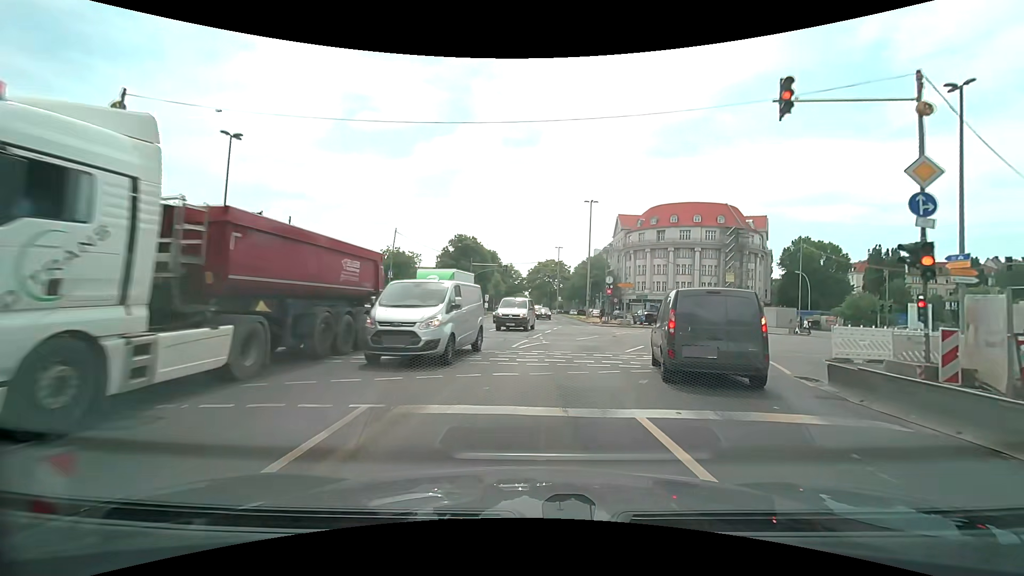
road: primary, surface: asphalt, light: Day
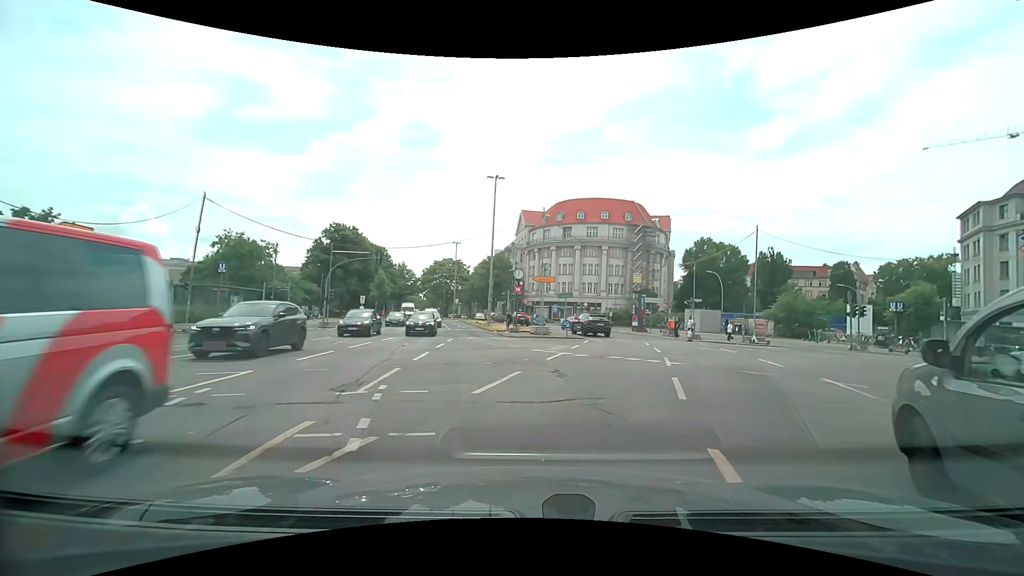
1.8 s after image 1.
(+1.2, +14.1) m; +12°
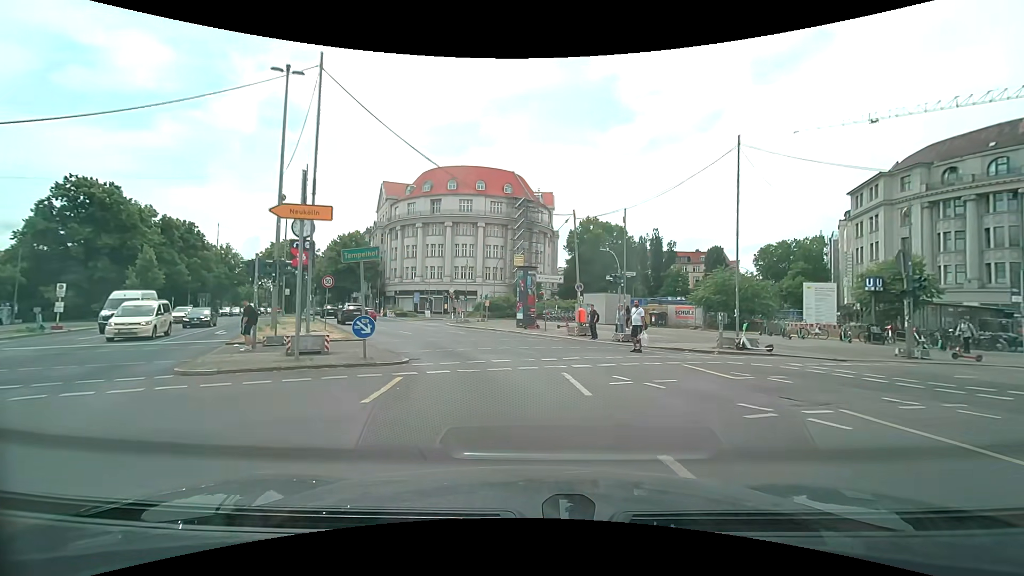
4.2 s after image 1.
(+3.5, +19.7) m; +14°
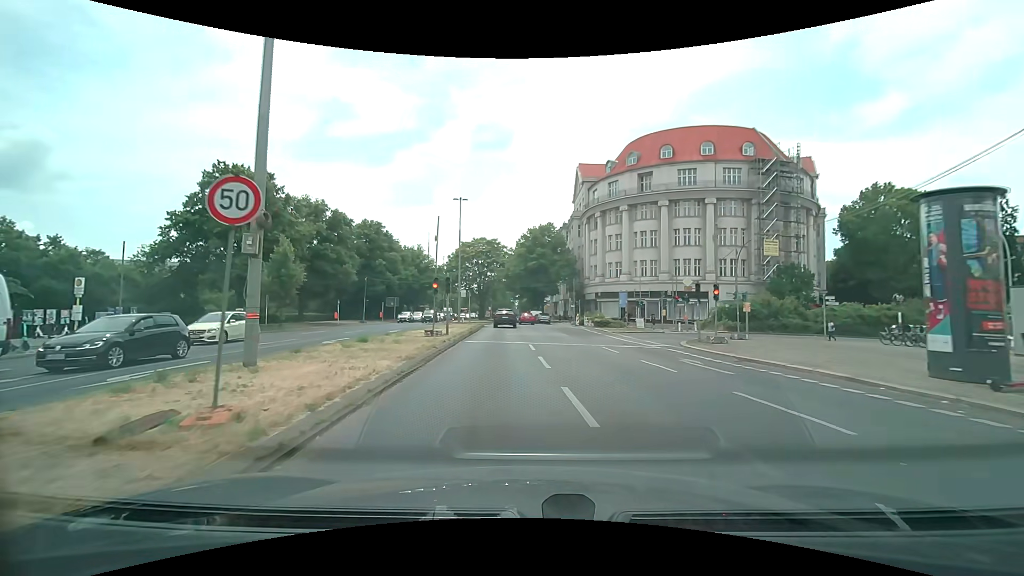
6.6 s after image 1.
(-3.7, +20.9) m; -24°
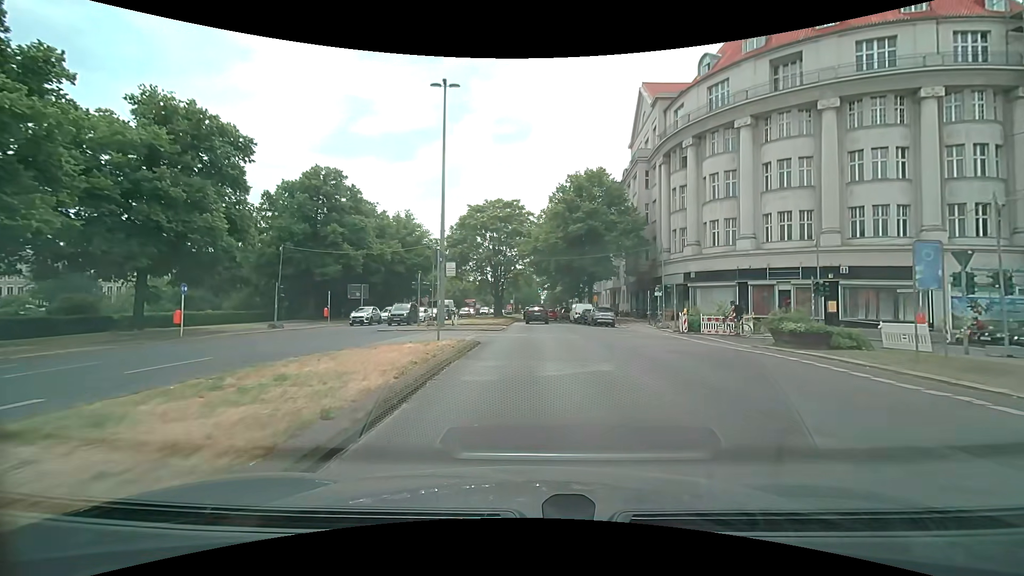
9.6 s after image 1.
(-1.2, +30.9) m; -3°
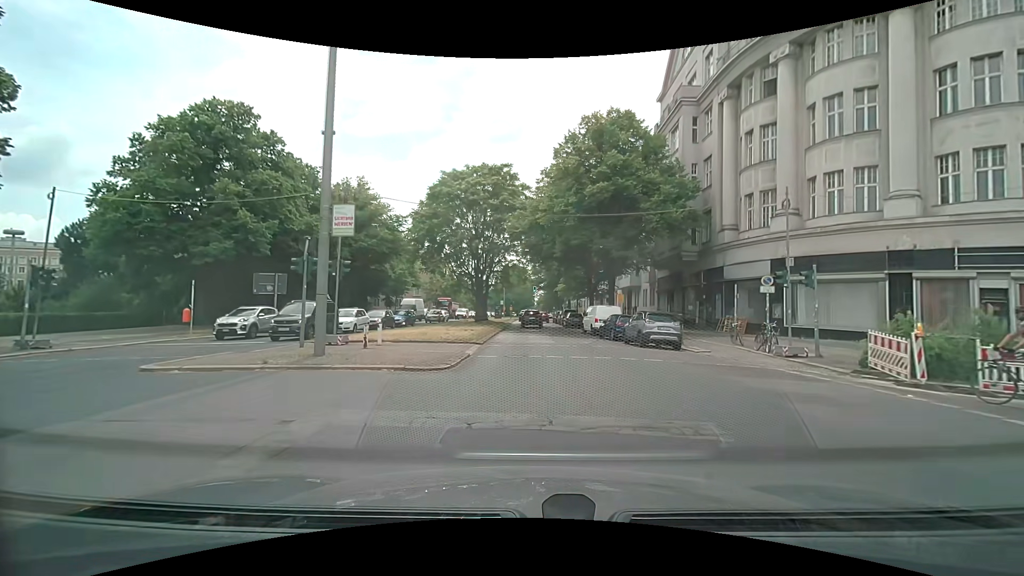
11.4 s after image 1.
(+0.2, +17.8) m; +1°
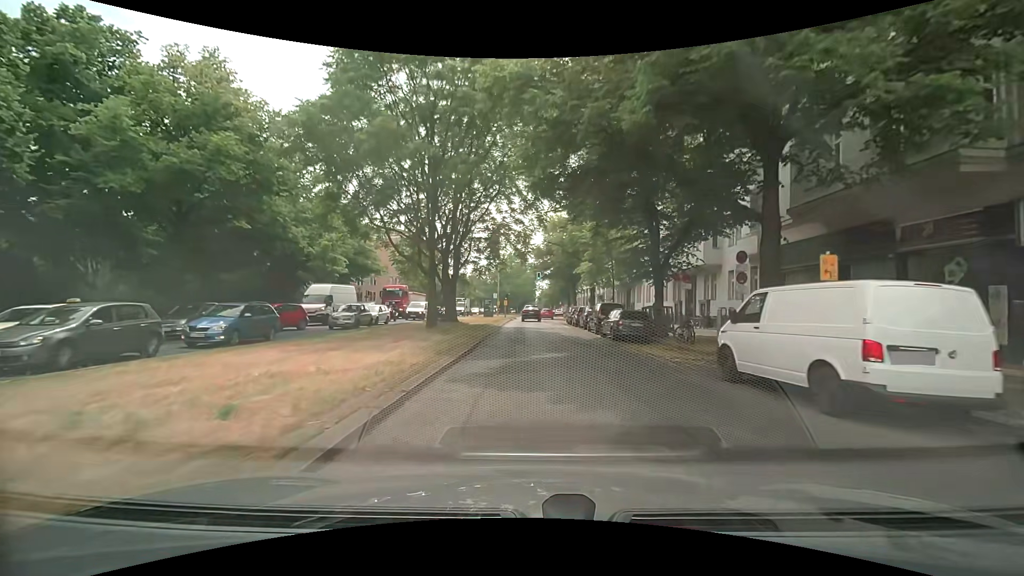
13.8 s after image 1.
(+0.1, +25.1) m; 0°
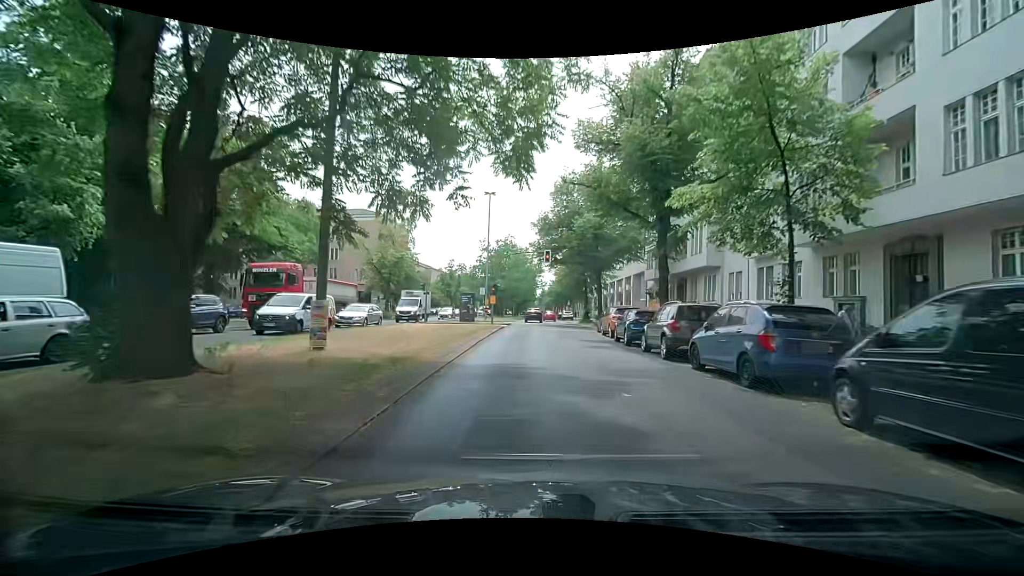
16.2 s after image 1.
(-0.1, +24.6) m; +2°
